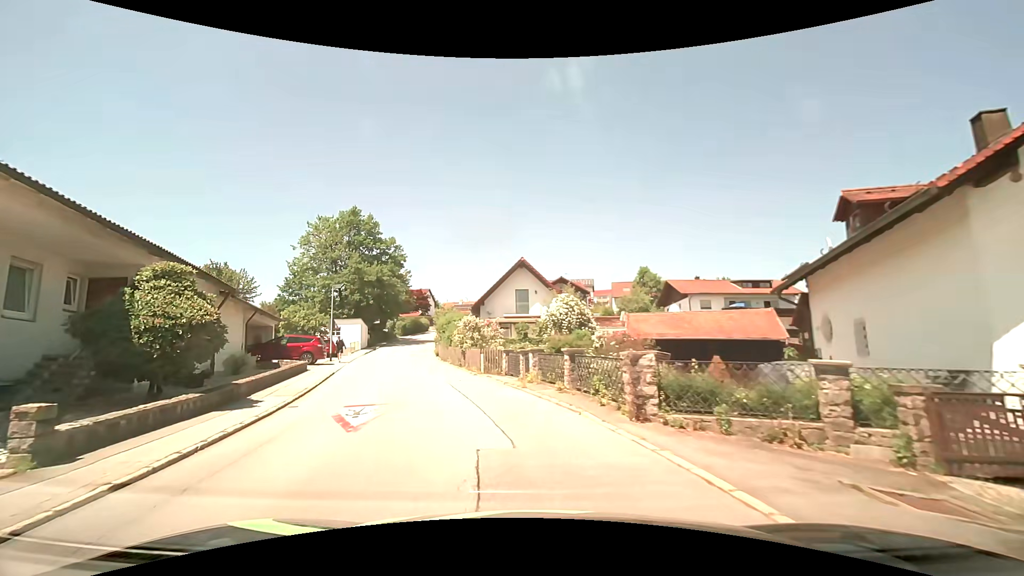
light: Day
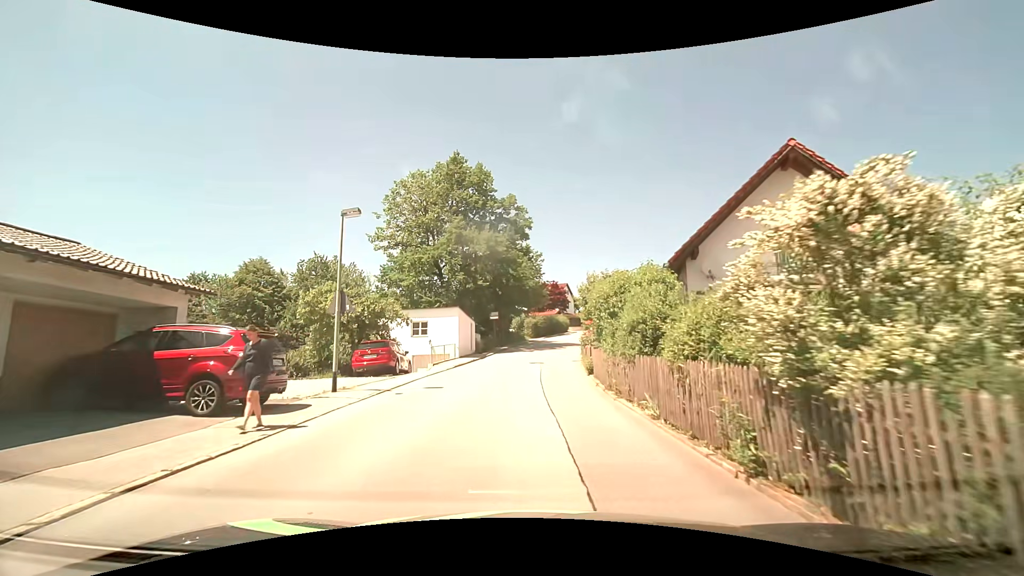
(-4.0, +21.1) m; -16°
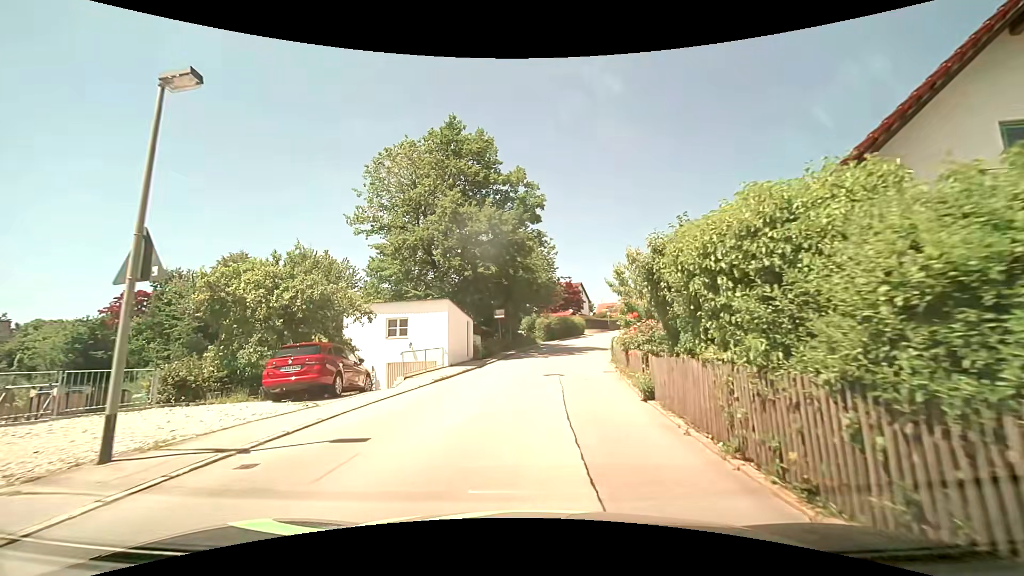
(-0.2, +7.6) m; -2°
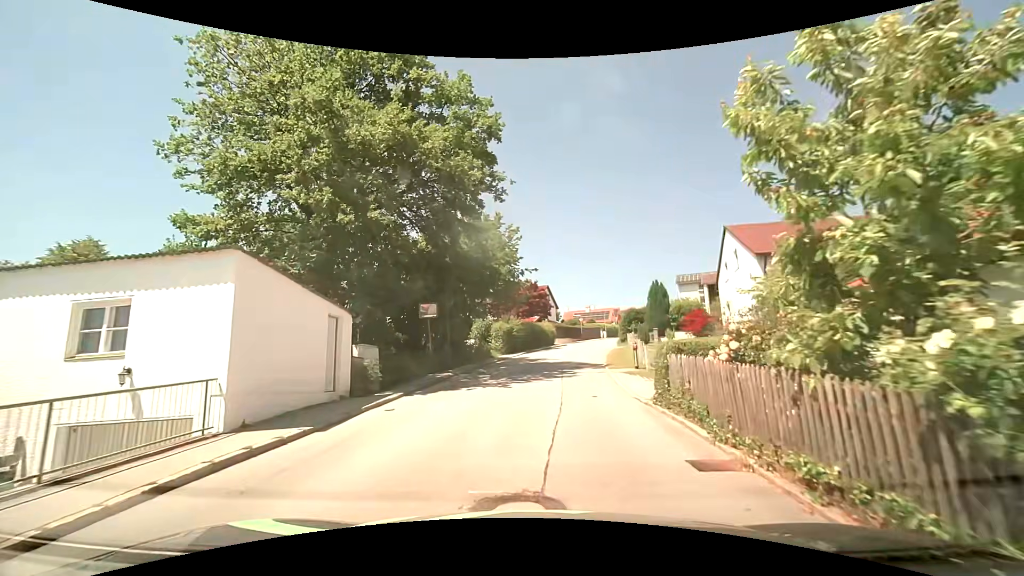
(+0.4, +14.1) m; +4°
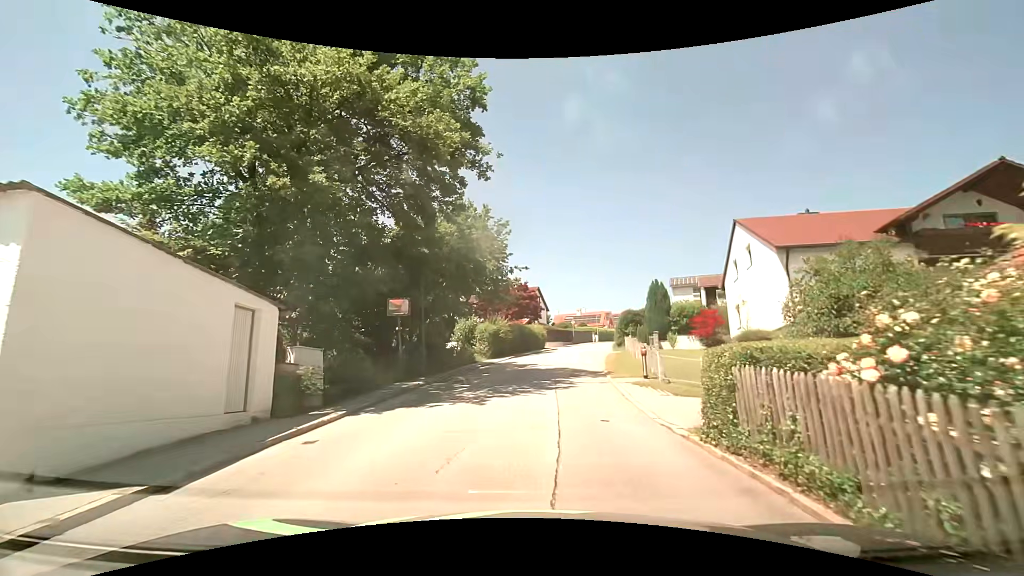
(0.0, +3.4) m; +2°
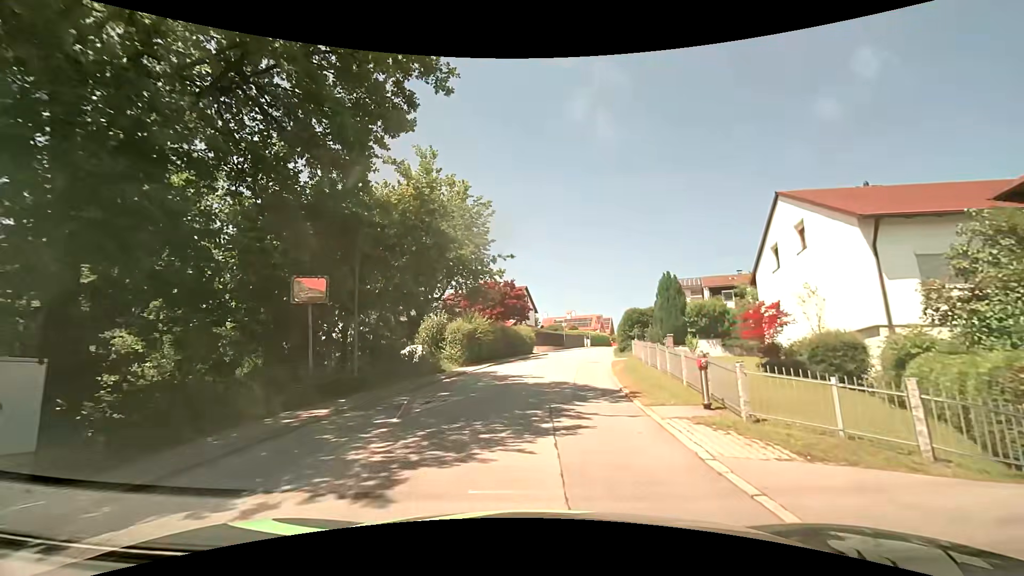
(+0.1, +6.8) m; +1°
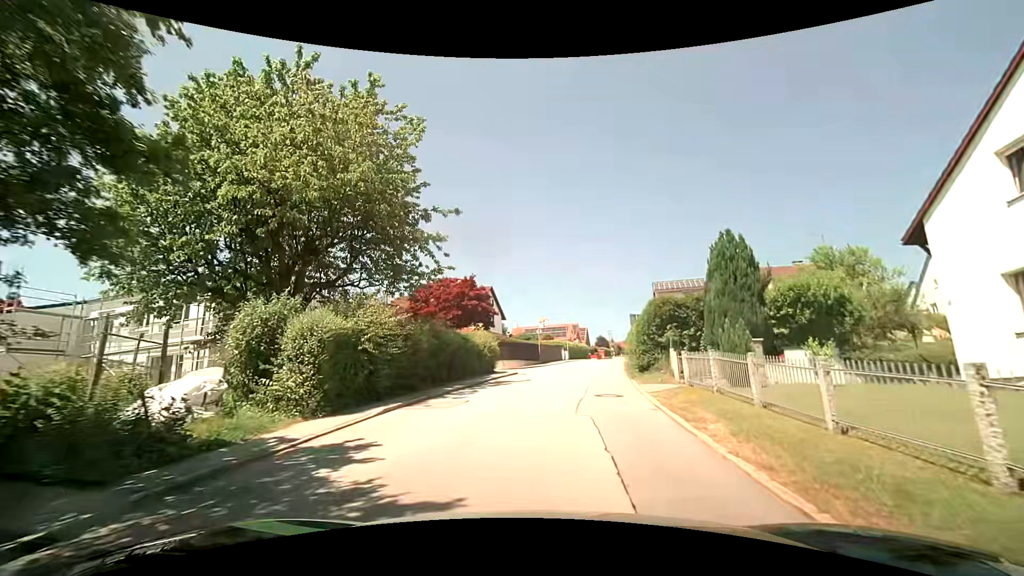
(+0.4, +14.4) m; +3°
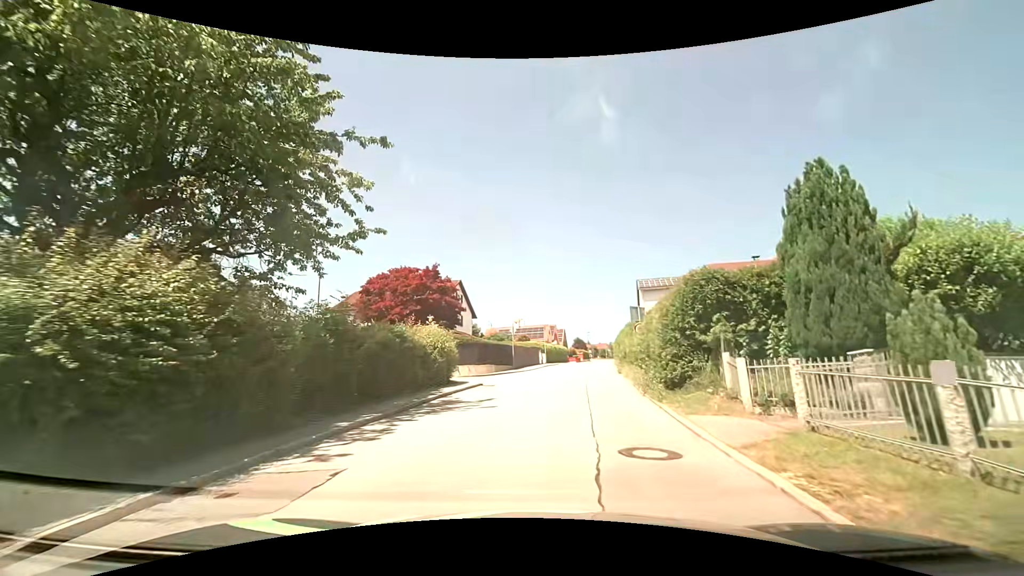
(+0.3, +7.5) m; +4°
(0, +10) (+1, +20) (+3, +30) (+4, +40) (+6, +50) (+7, +59) (+9, +69) (+11, +79) (+12, +89) (+14, +99) m
